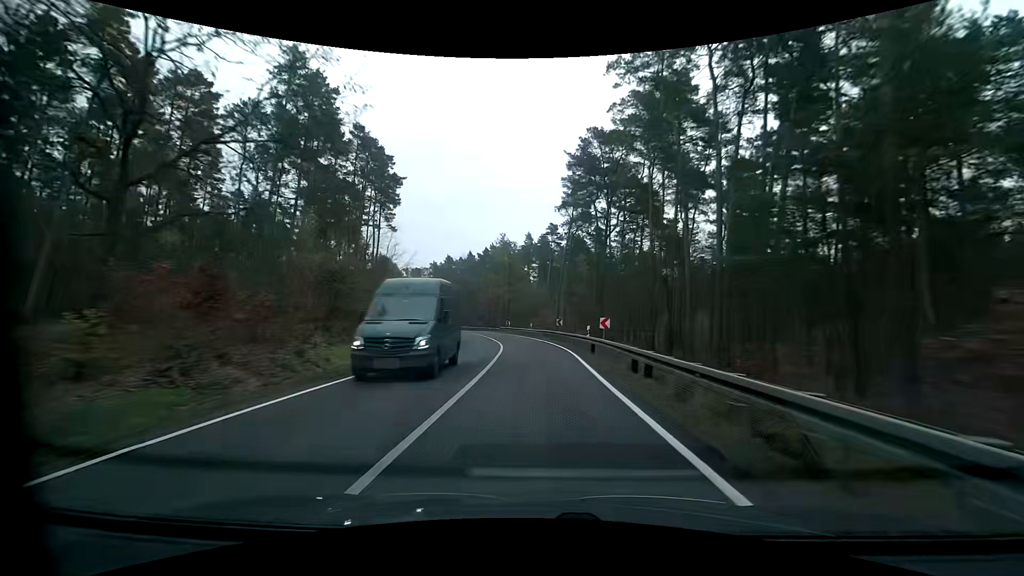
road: primary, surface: asphalt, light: Day
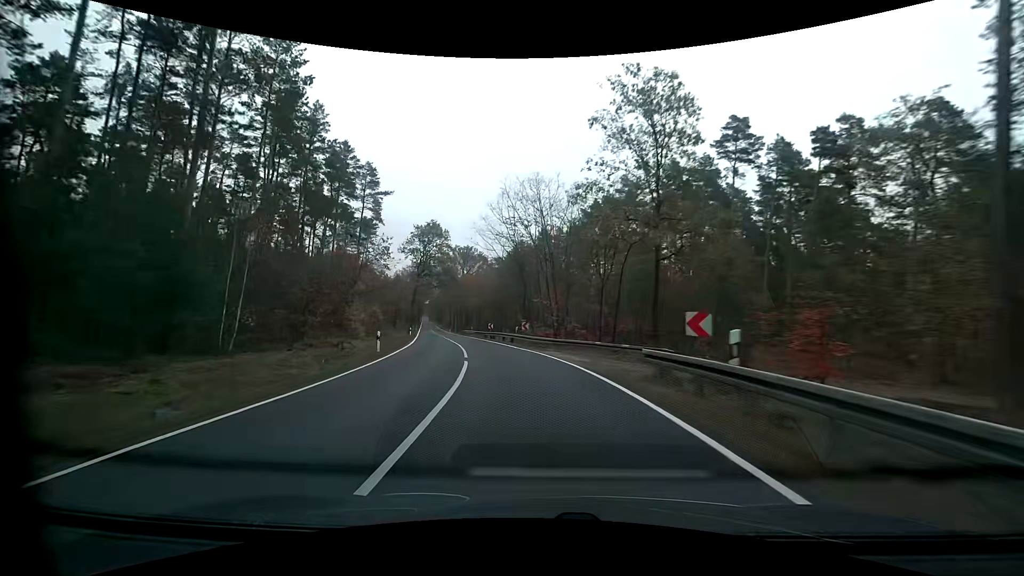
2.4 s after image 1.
(-4.6, +52.7) m; -13°
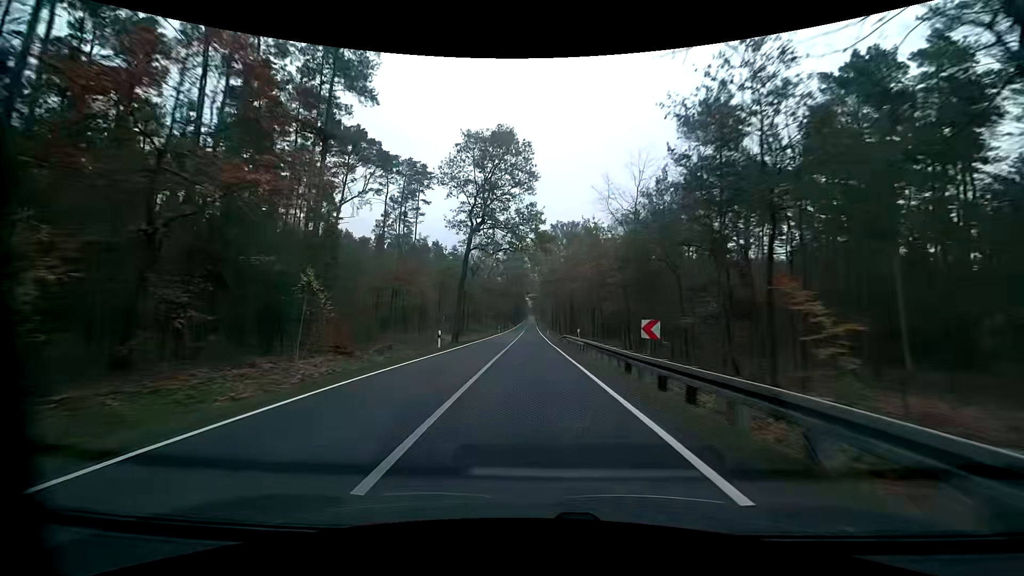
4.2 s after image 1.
(-5.0, +38.5) m; -13°
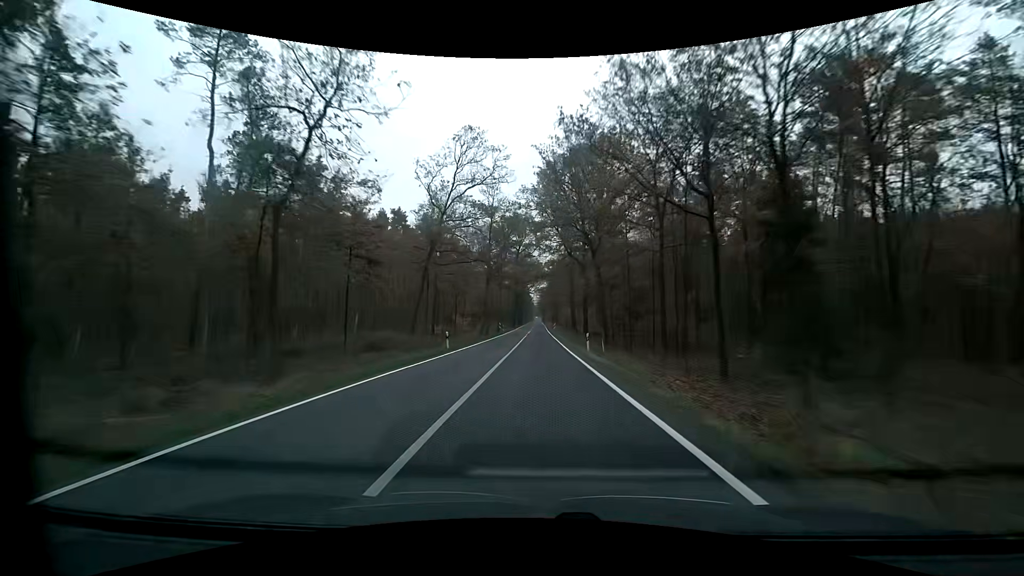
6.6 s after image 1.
(-0.6, +54.4) m; -1°
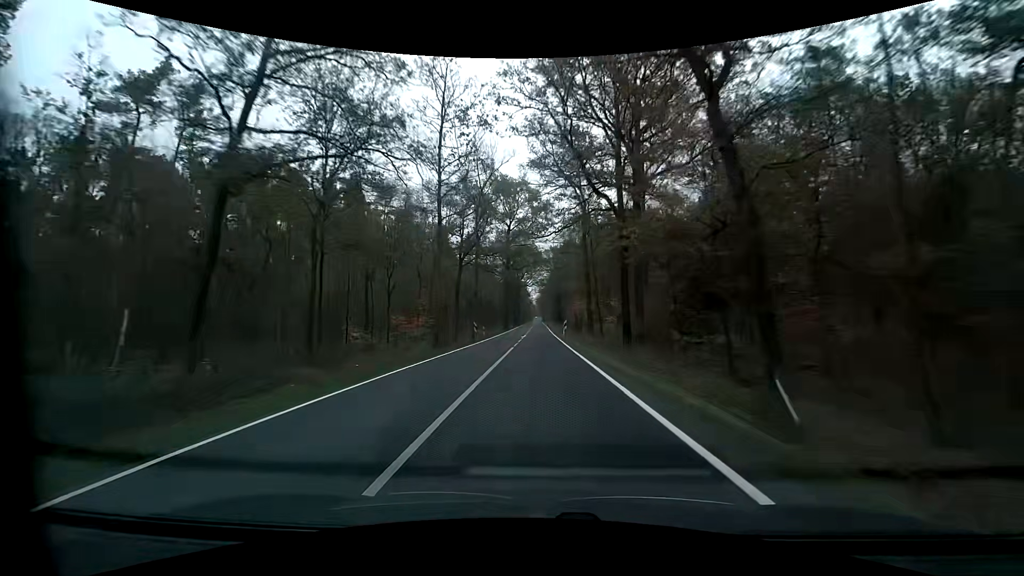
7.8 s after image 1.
(+0.2, +28.5) m; 0°
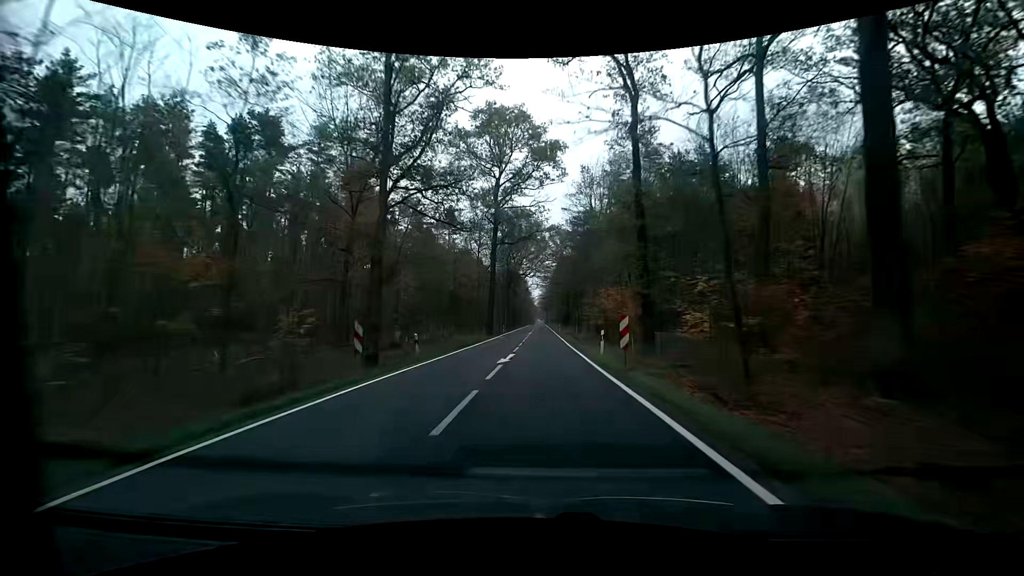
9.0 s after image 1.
(-0.1, +29.4) m; 0°
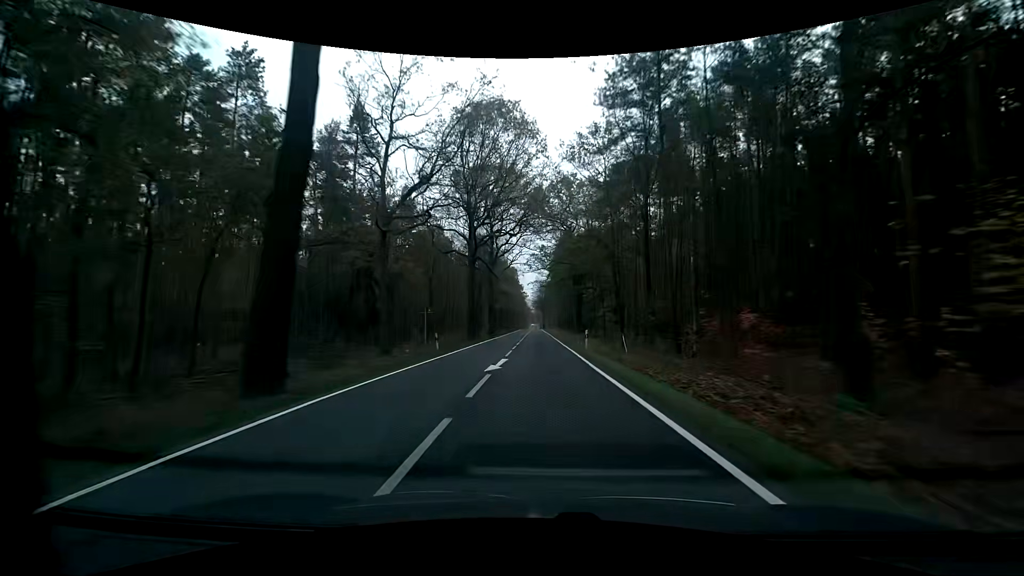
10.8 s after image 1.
(+0.2, +45.3) m; 0°
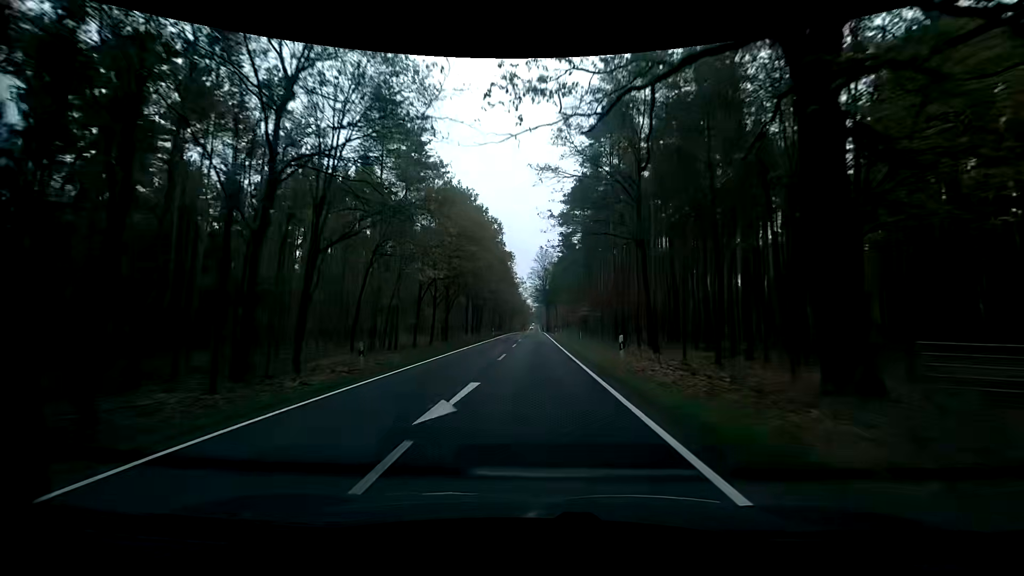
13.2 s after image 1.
(+0.4, +61.6) m; 0°
(0, +10) (0, +20) (0, +30) (0, +40) (0, +50) (0, +60) (0, +70) (0, +80) (0, +90) (0, +100) m
